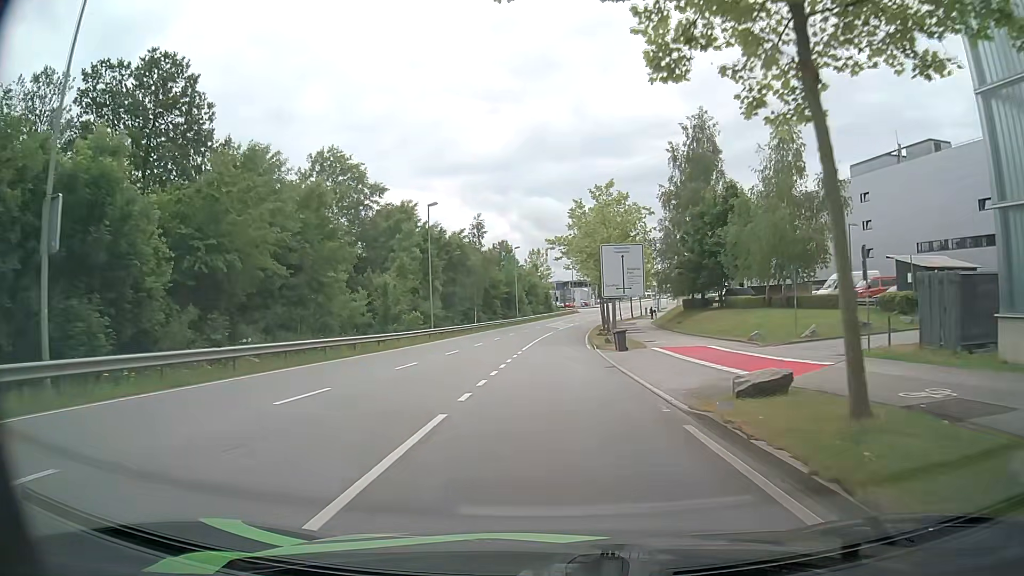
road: secondary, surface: asphalt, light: Day
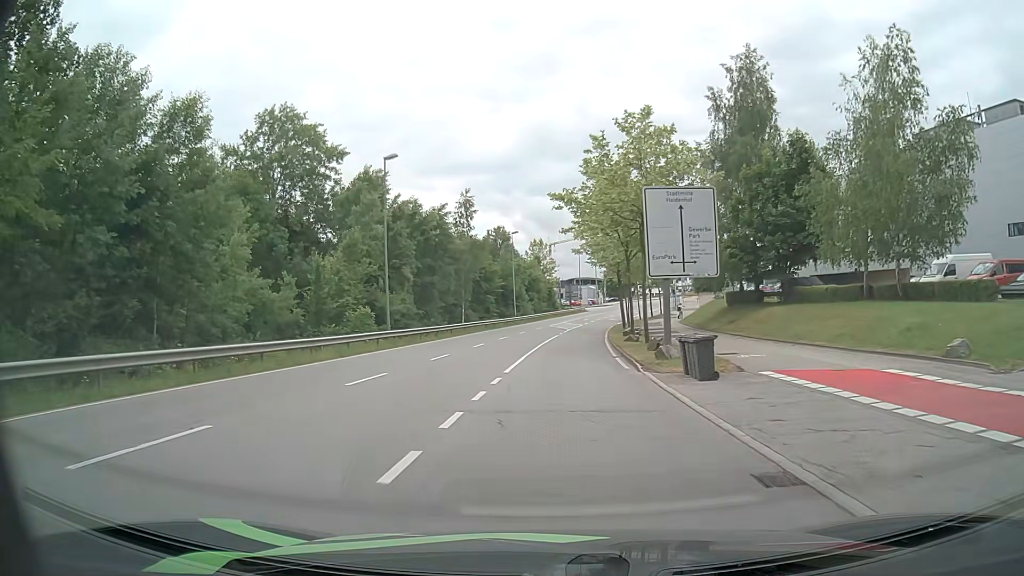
(+0.1, +14.9) m; 0°
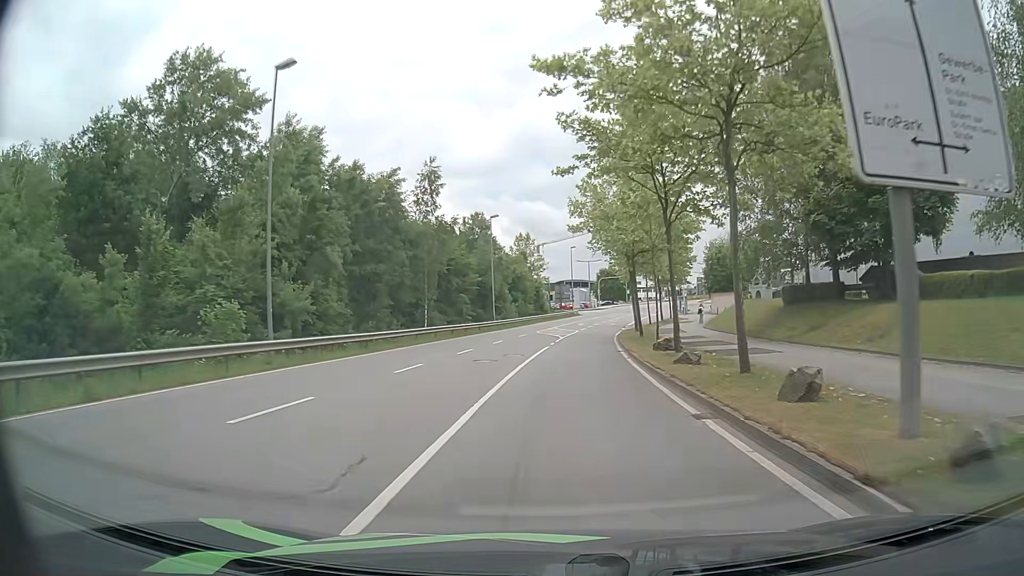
(0.0, +14.6) m; +1°
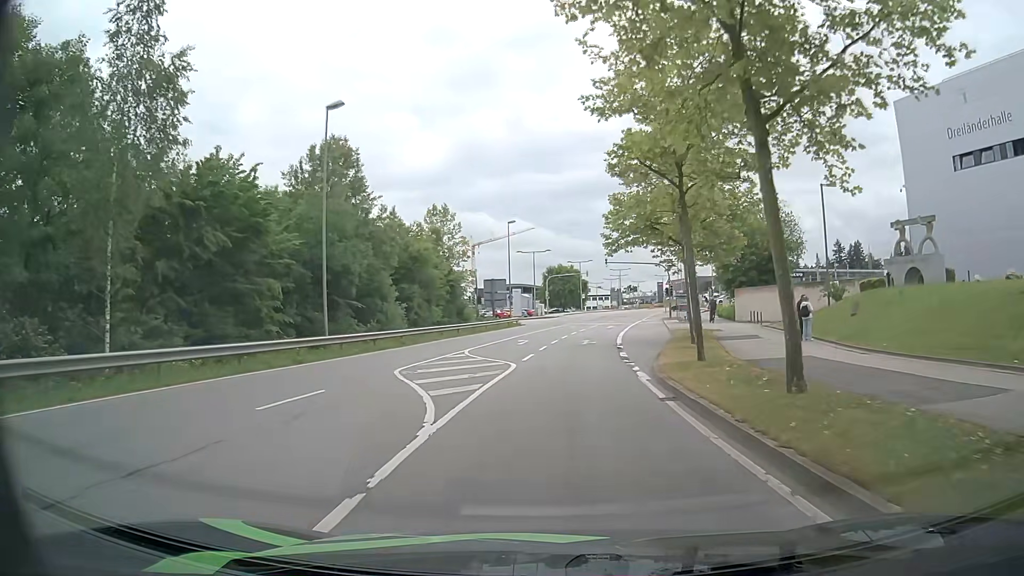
(+1.4, +34.2) m; +5°
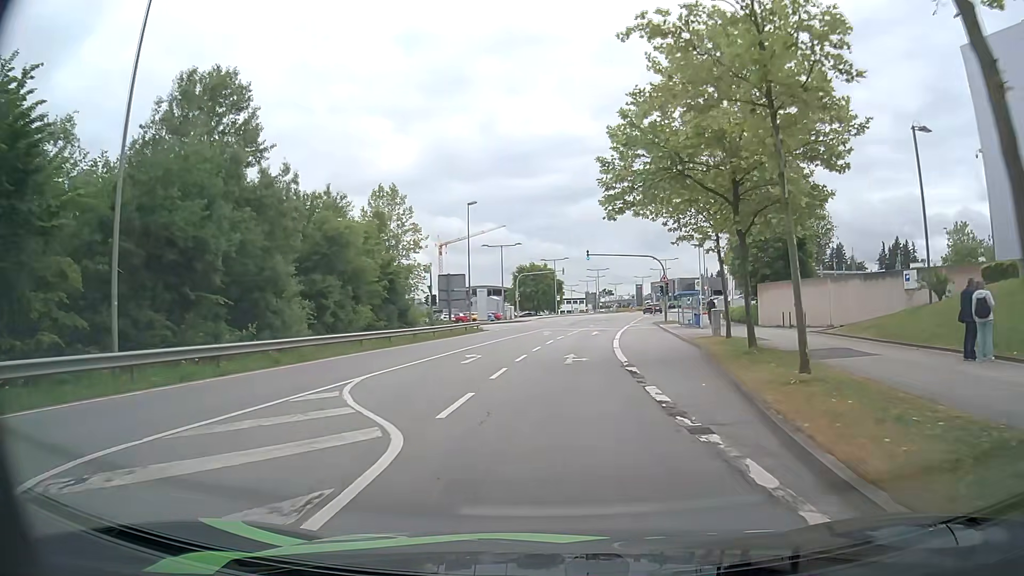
(+0.2, +12.6) m; +2°
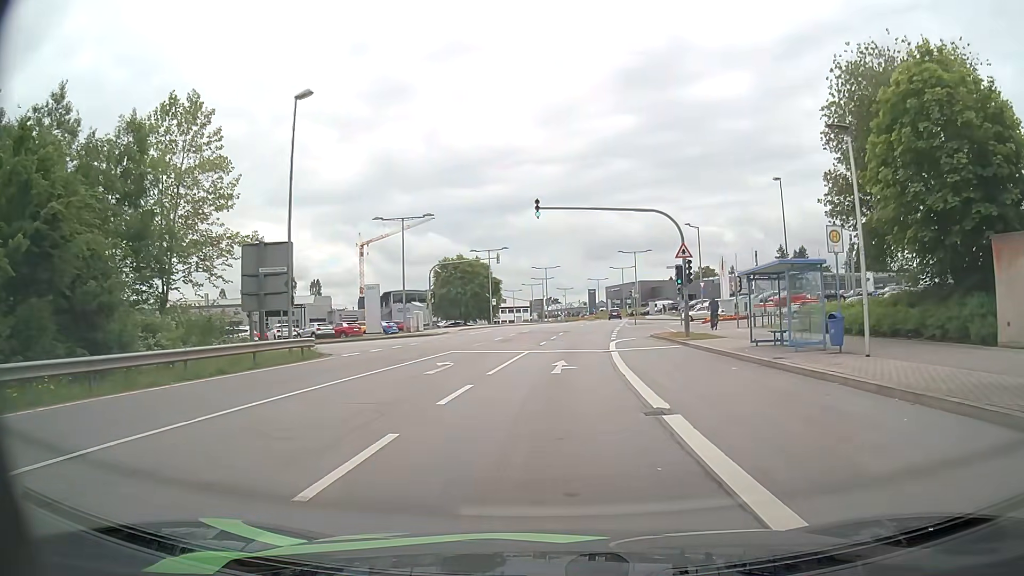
(+1.0, +28.3) m; +5°
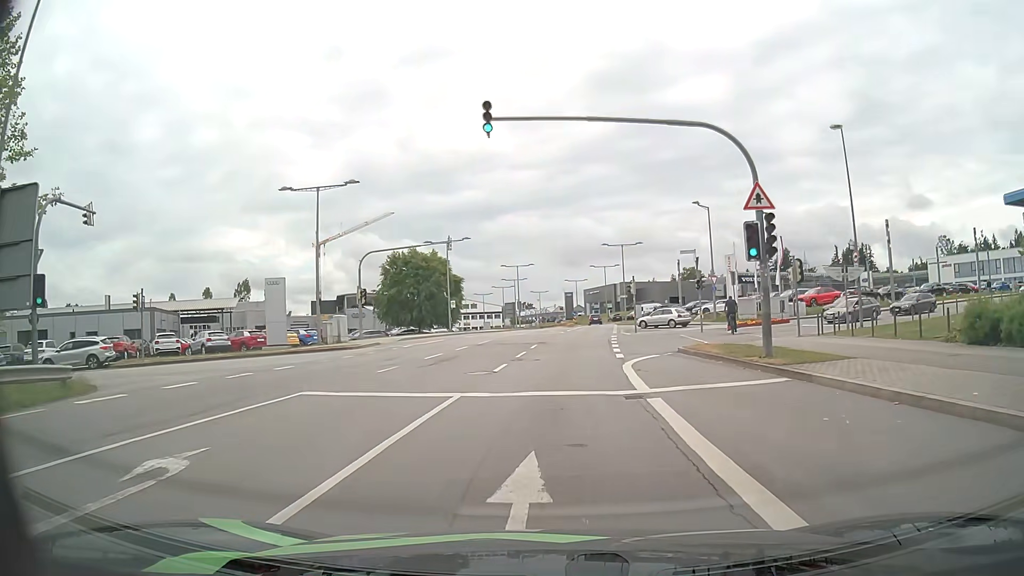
(+0.1, +14.6) m; +1°
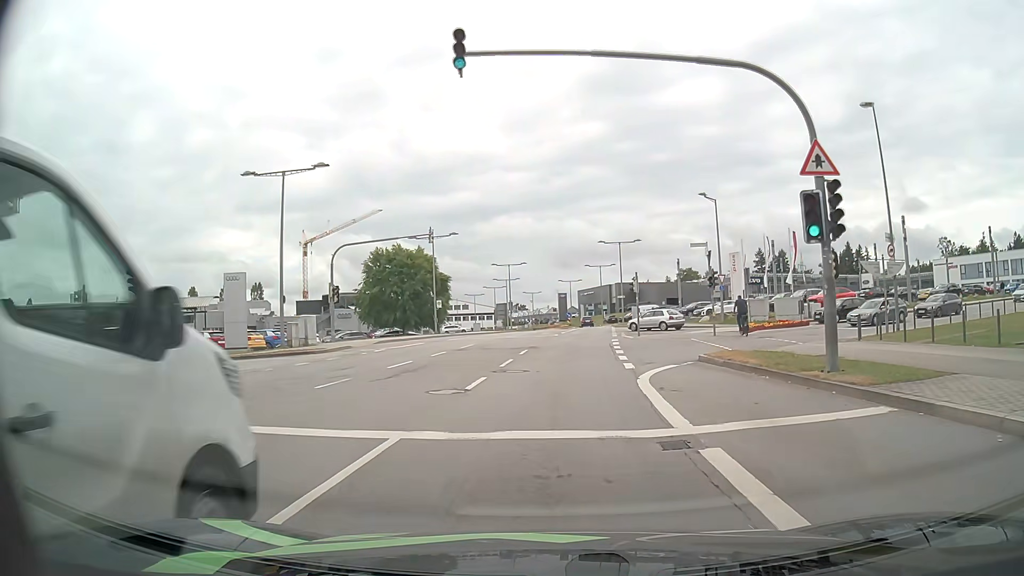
(0.0, +4.4) m; +1°
(0, +10) (+2, +20) (+8, +27) (+17, +31) (+26, +36) (+35, +40) (+44, +44) (+53, +49) (+62, +53) (+71, +57) m
